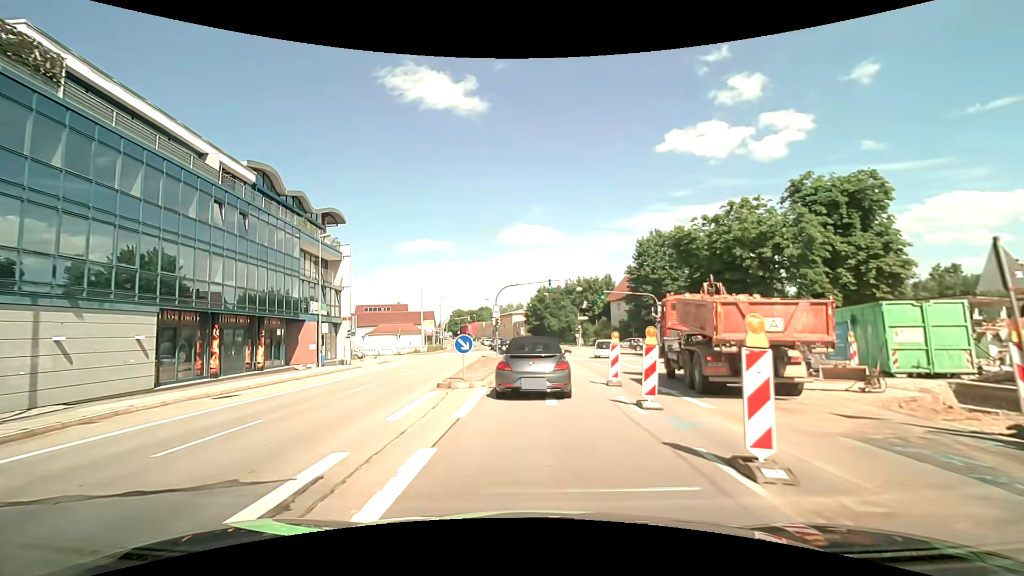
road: primary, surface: asphalt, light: Day
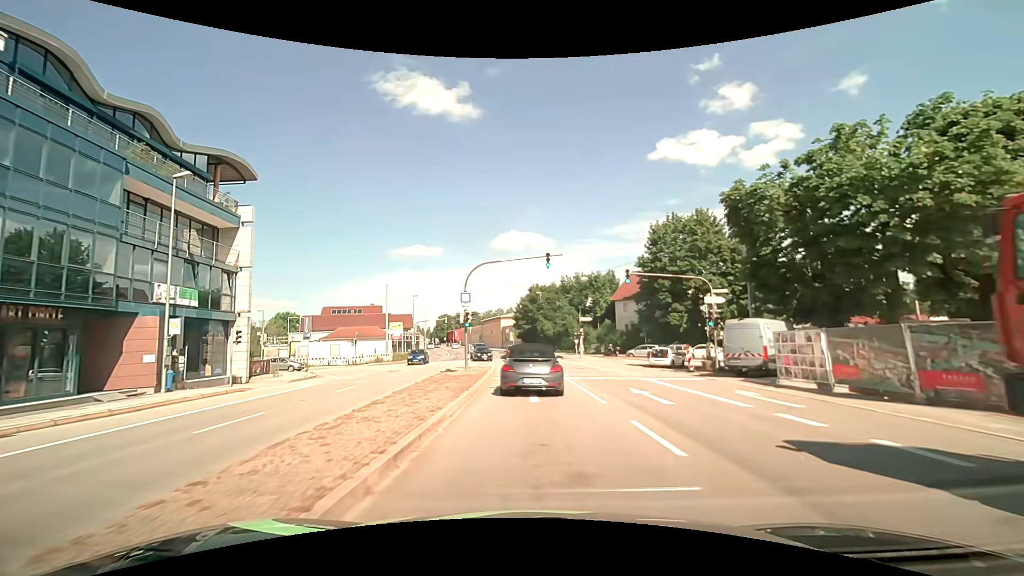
(+0.1, +15.1) m; 0°
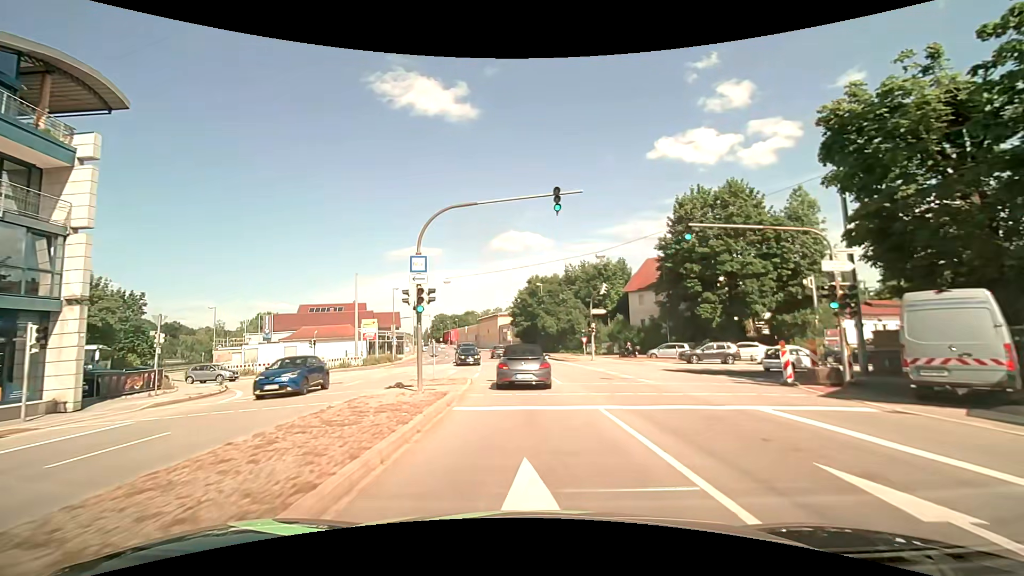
(+0.2, +11.5) m; +1°
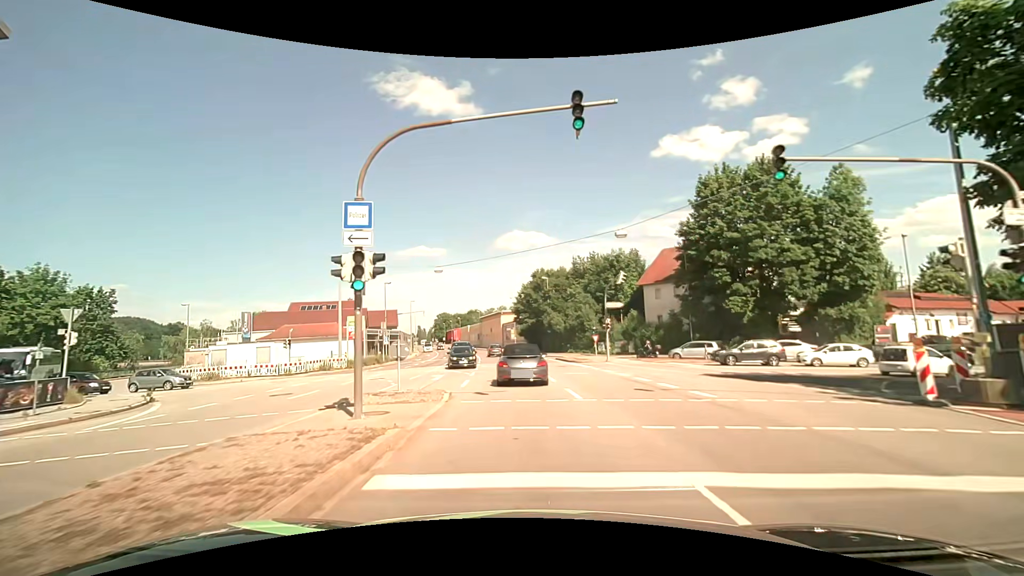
(-0.1, +6.3) m; -1°
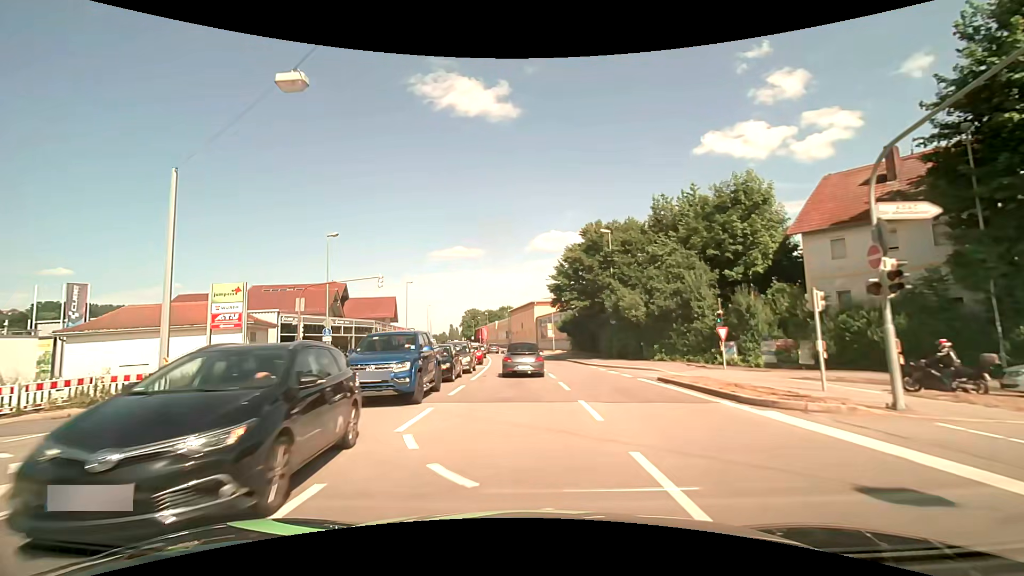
(-1.0, +28.4) m; -4°
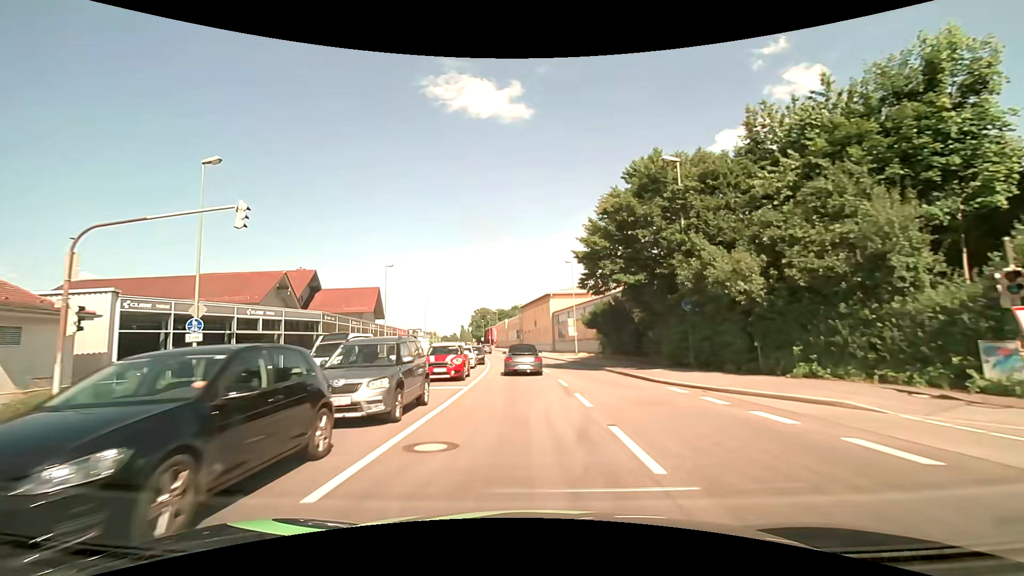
(-0.2, +15.7) m; -2°
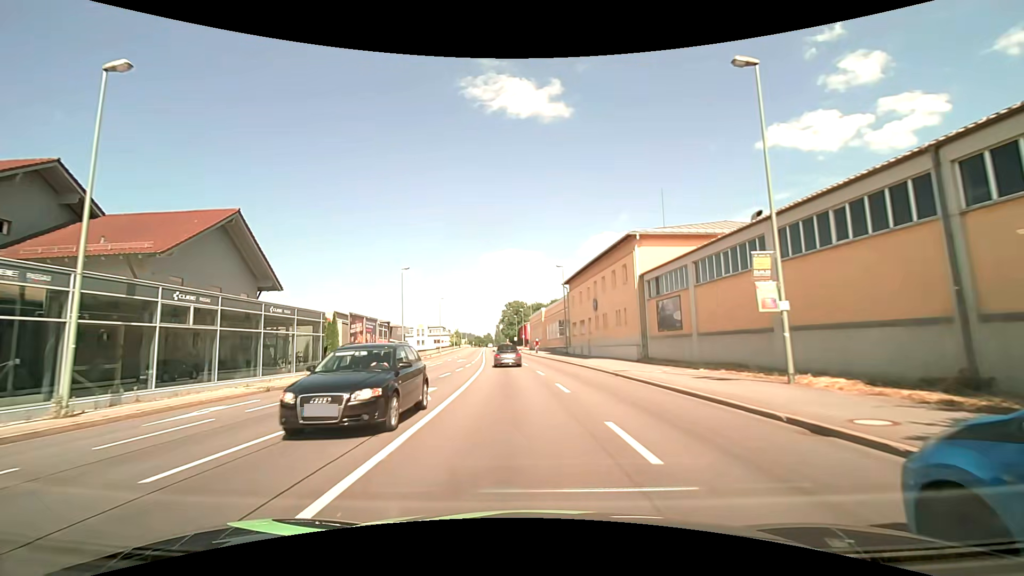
(-1.2, +38.8) m; -4°
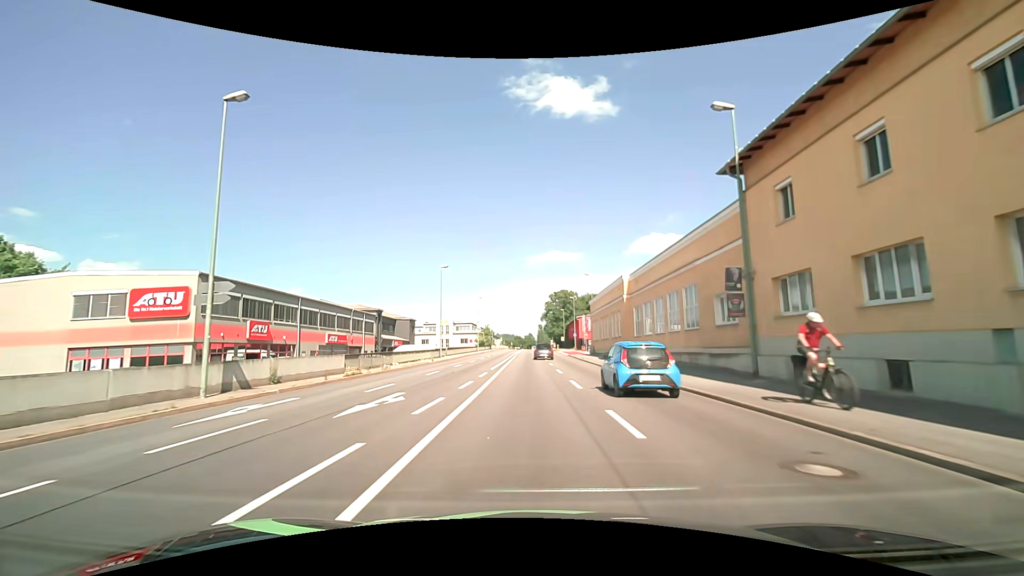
(-2.1, +38.0) m; -5°
(0, +10) (0, +20) (0, +30) (0, +40) (0, +50) (0, +60) (0, +70) (0, +80) (0, +90) (0, +100) m
